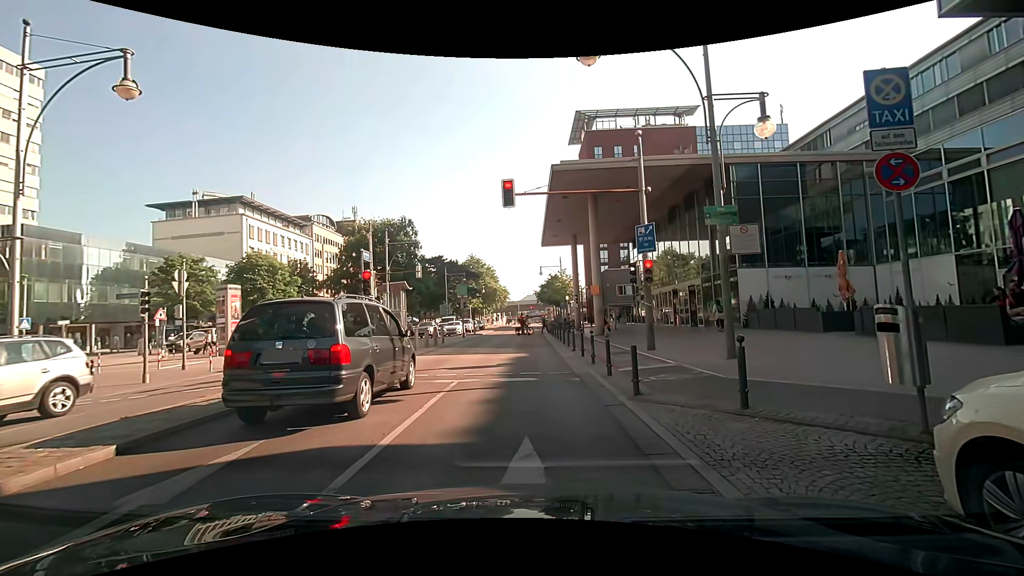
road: primary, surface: asphalt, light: Day
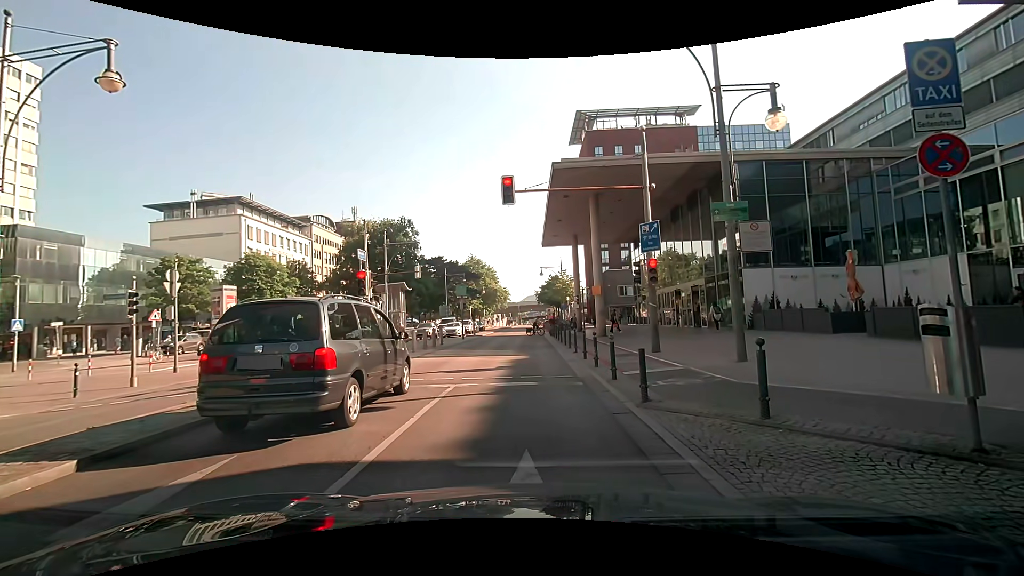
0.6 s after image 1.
(0.0, +0.6) m; 0°
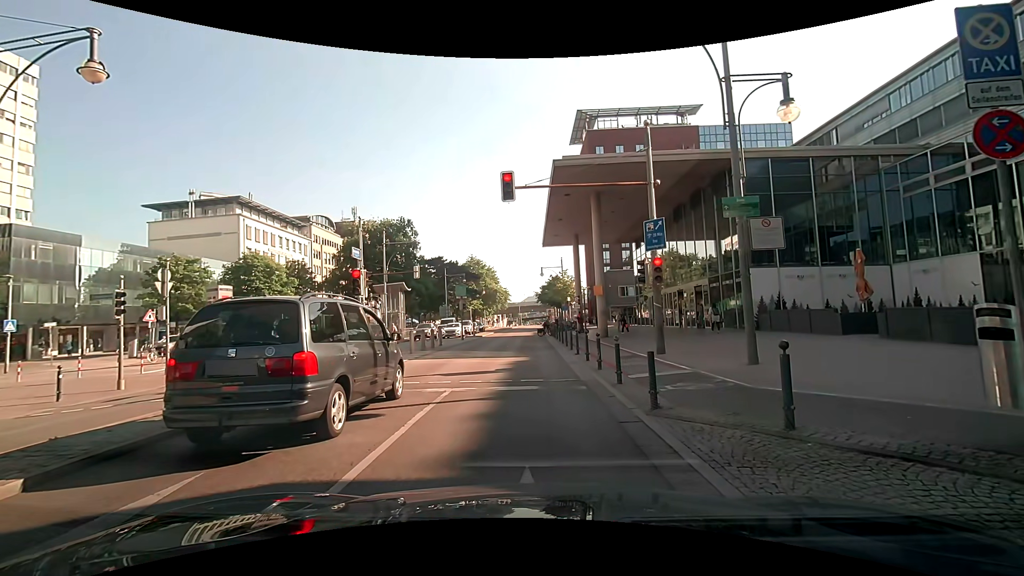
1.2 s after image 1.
(0.0, +0.6) m; 0°
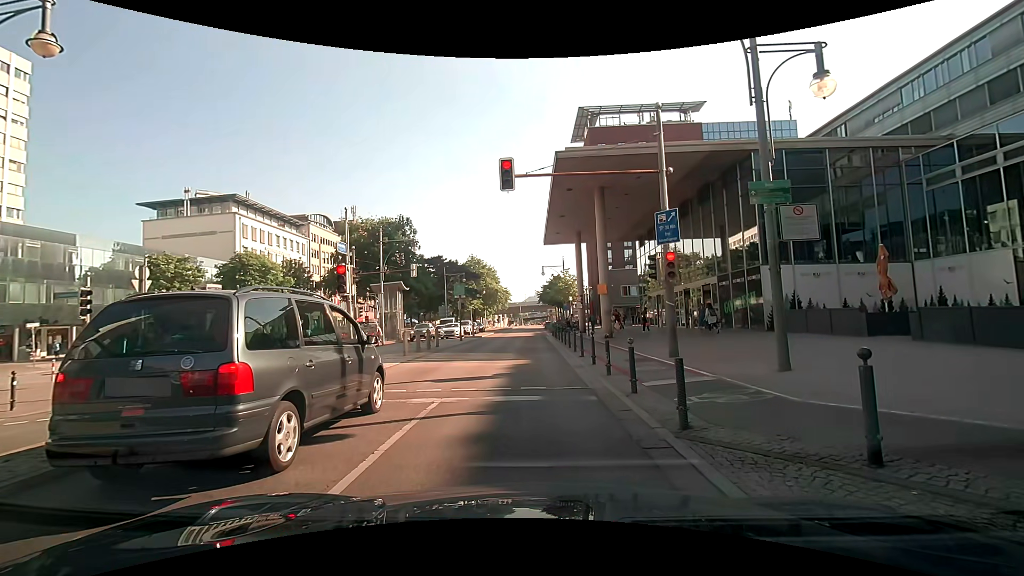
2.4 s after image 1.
(0.0, +1.3) m; 0°
